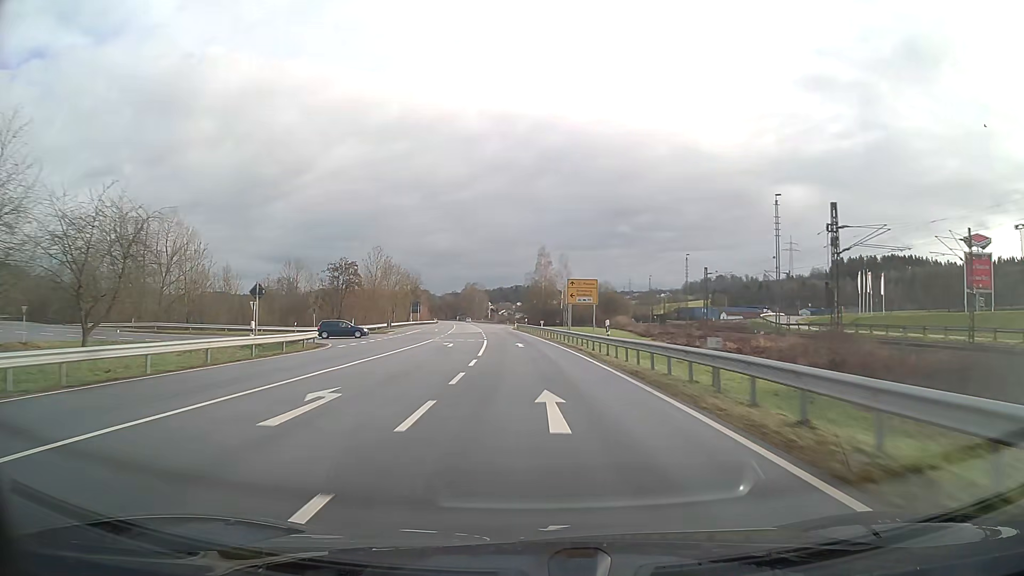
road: primary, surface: asphalt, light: Day
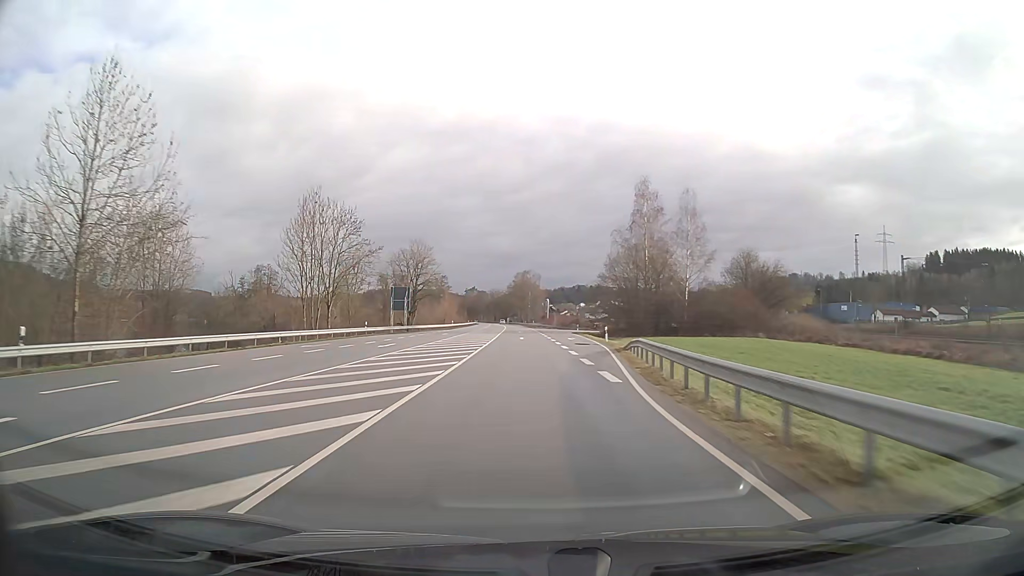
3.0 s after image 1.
(-4.0, +79.0) m; -5°
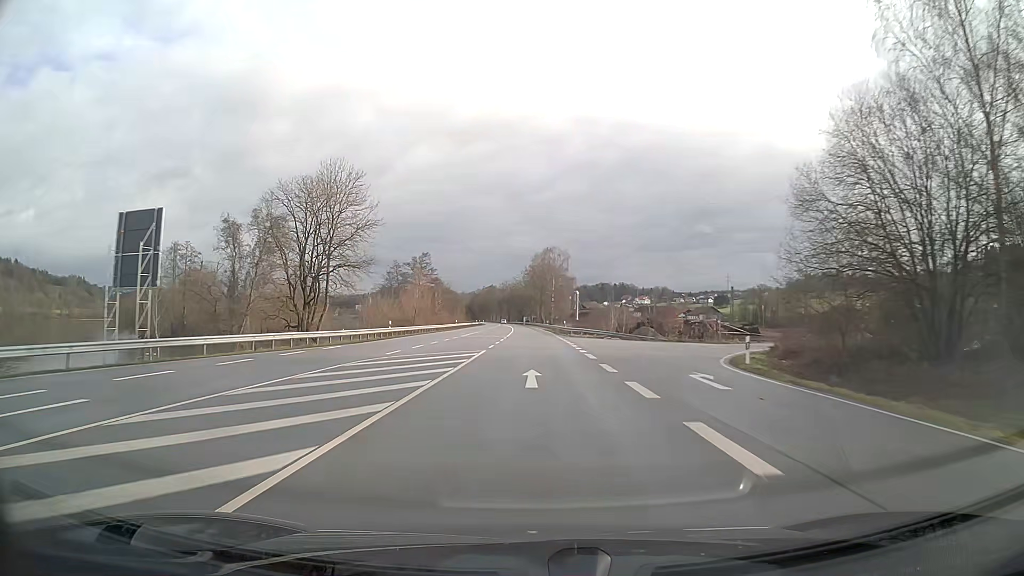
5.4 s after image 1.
(-1.0, +63.2) m; -2°
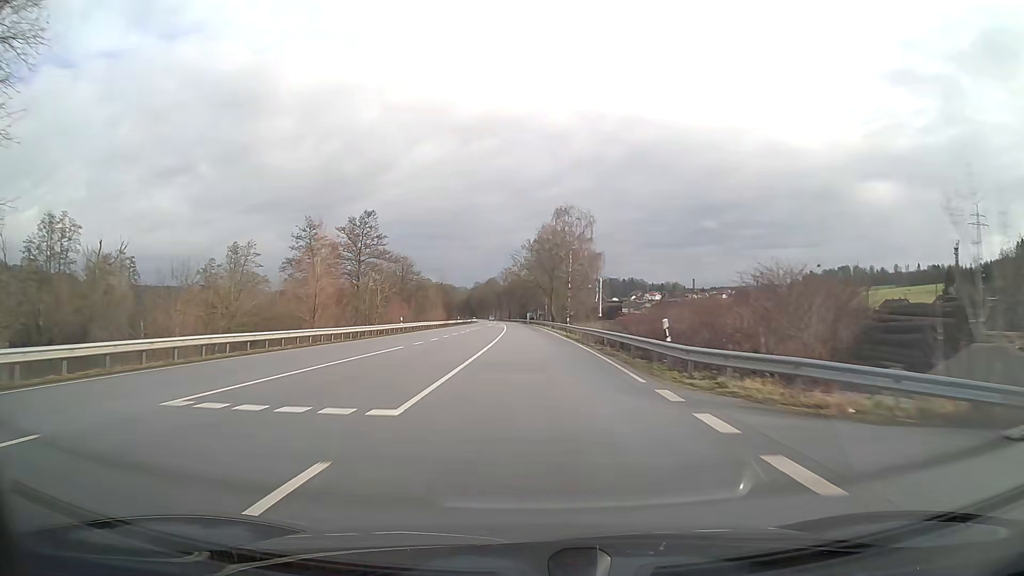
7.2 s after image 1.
(-0.2, +47.4) m; -1°
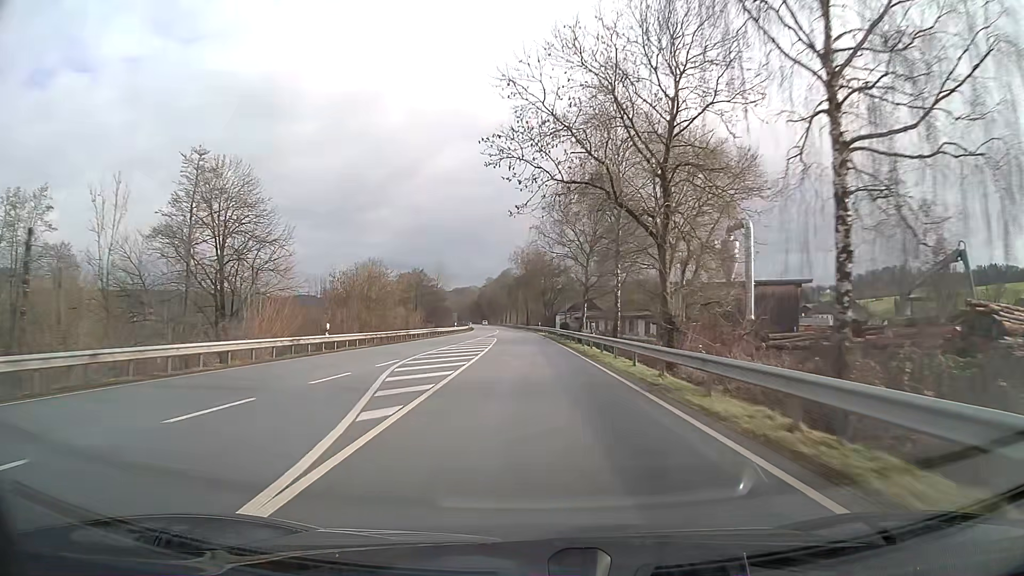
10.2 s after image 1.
(-1.4, +79.1) m; -2°
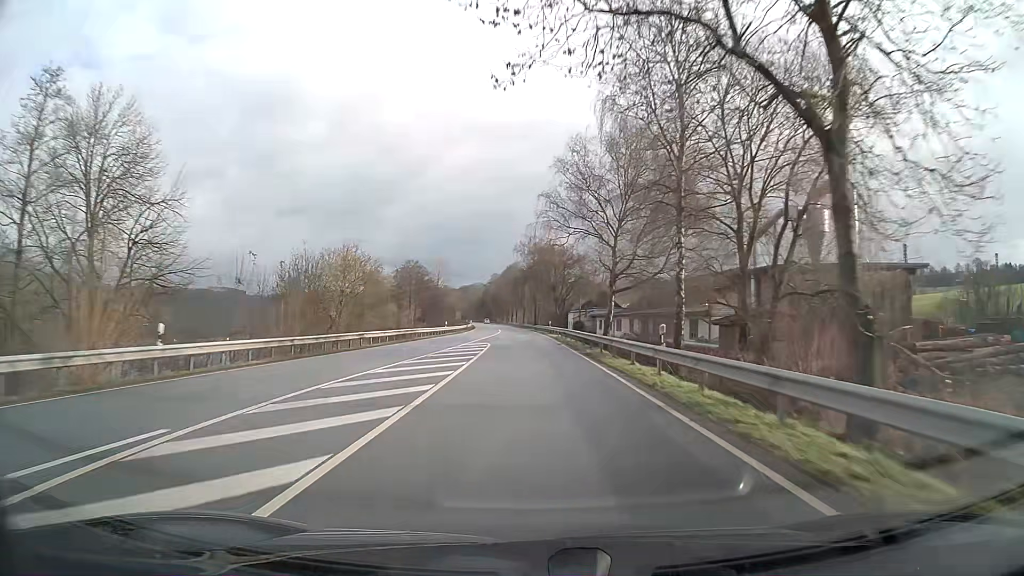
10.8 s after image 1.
(-0.1, +15.8) m; -1°
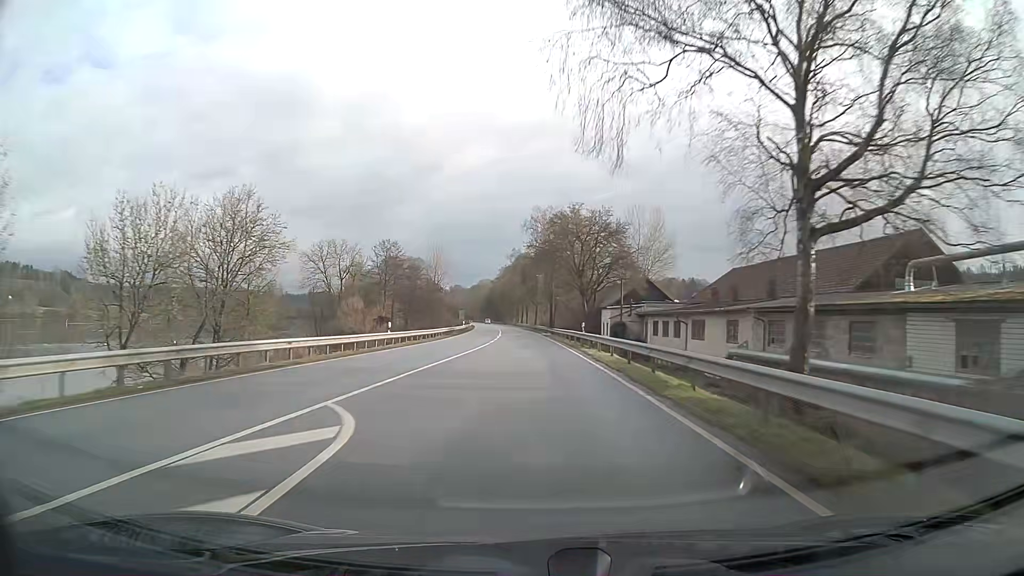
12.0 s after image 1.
(-0.3, +31.6) m; -1°
